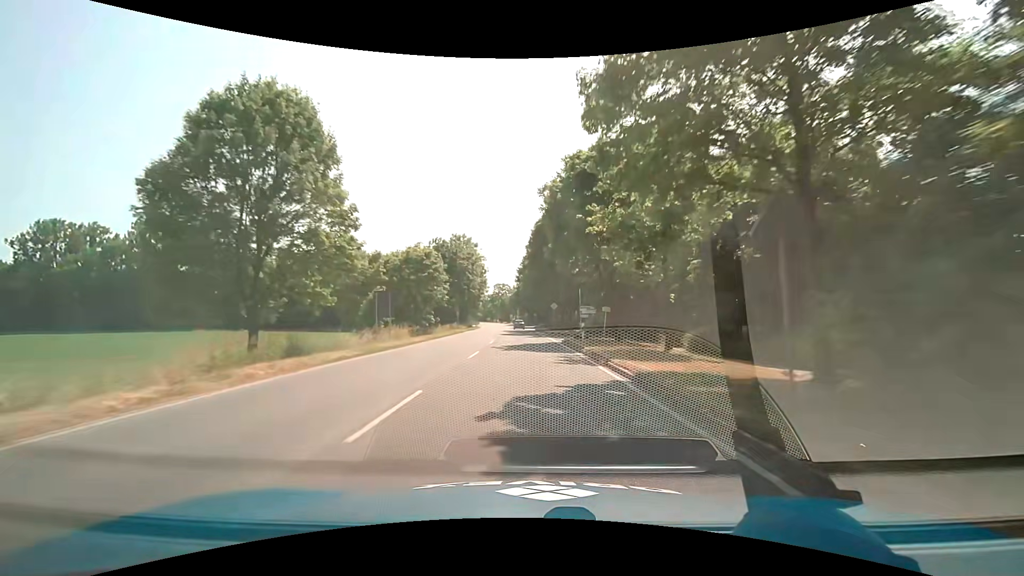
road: secondary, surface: asphalt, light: Day
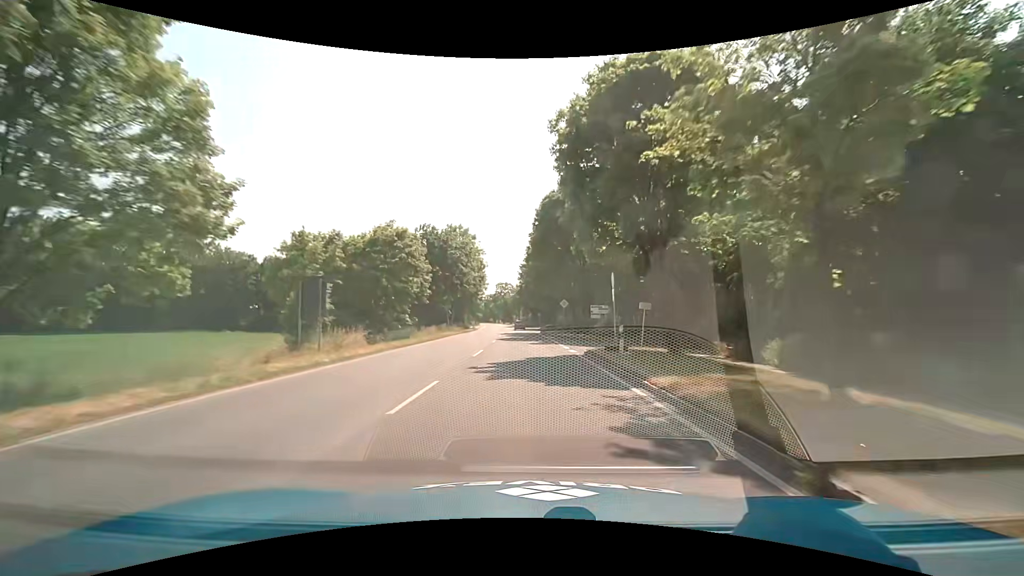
(0.0, +10.4) m; 0°
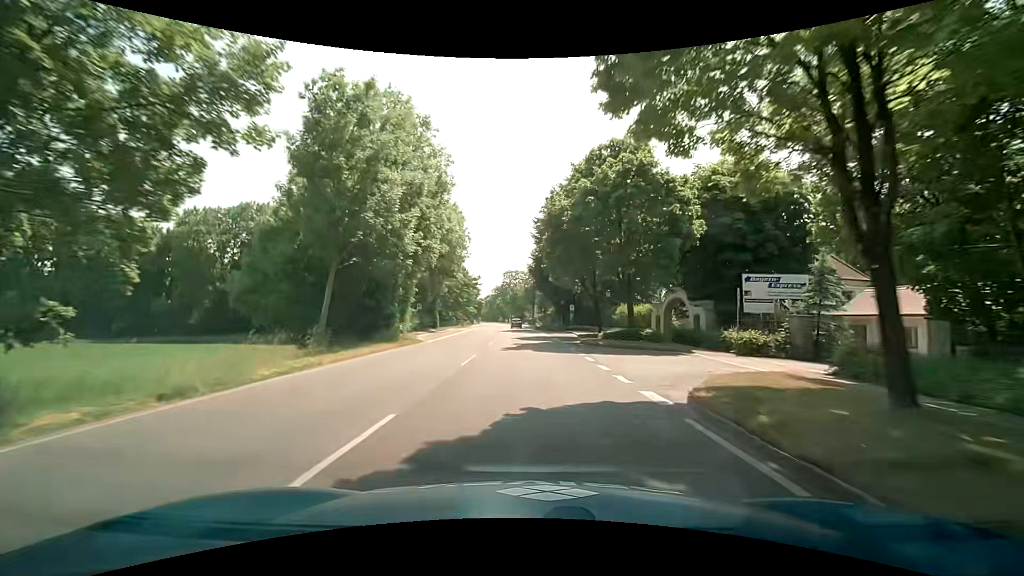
(-0.8, +52.0) m; -1°
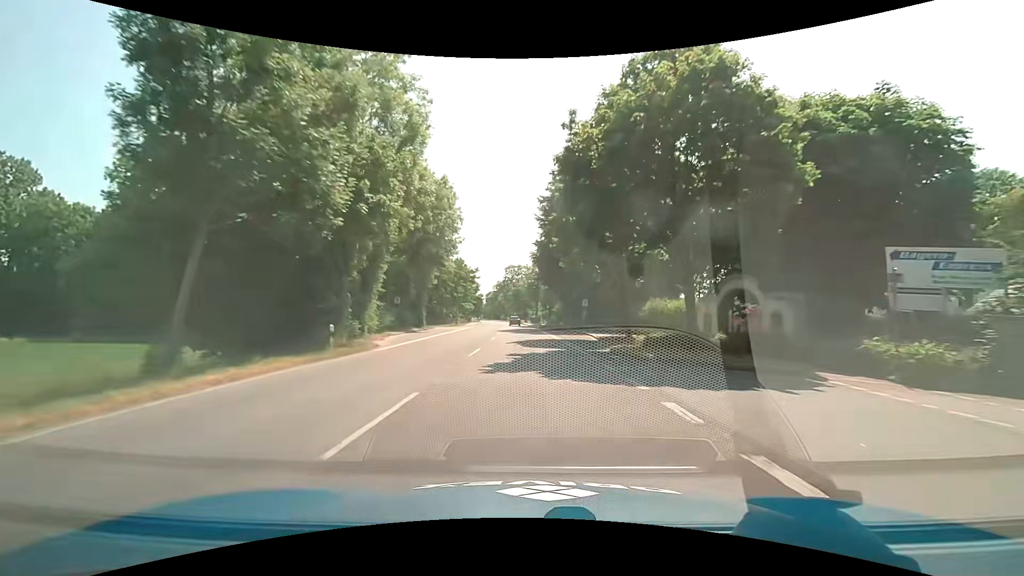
(-0.1, +10.4) m; -1°
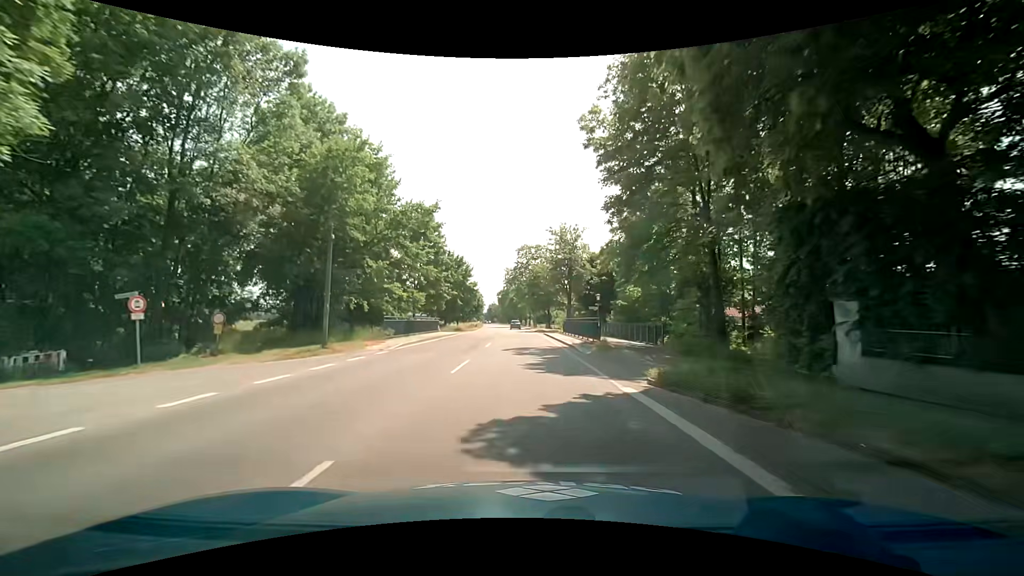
(-1.1, +52.1) m; -2°
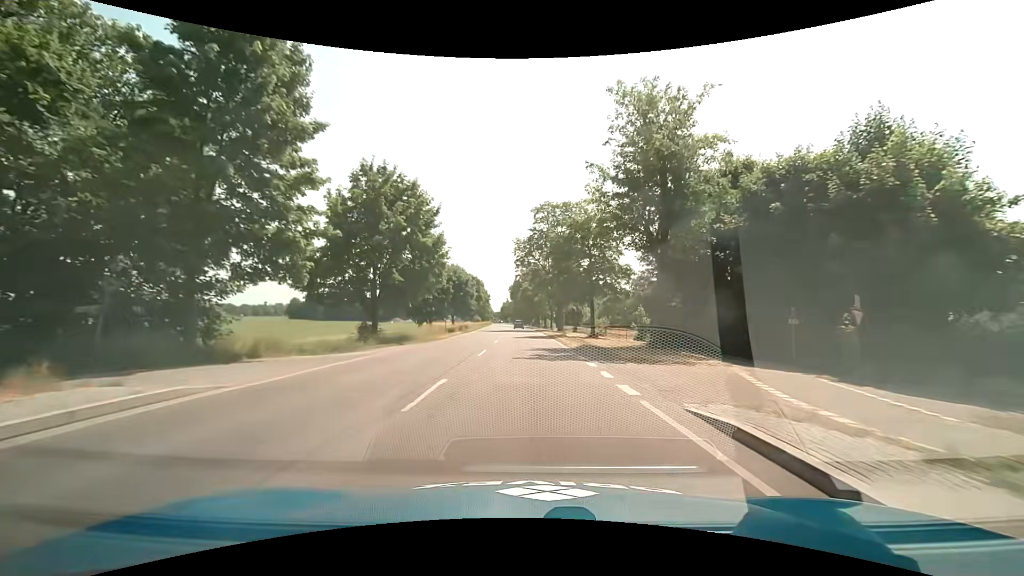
(-0.6, +41.7) m; -2°
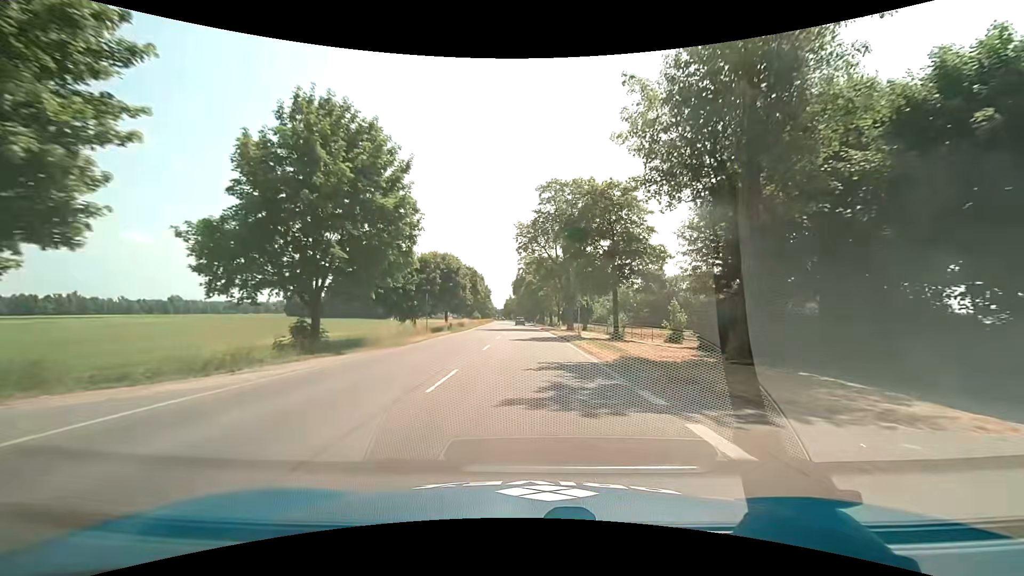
(-0.1, +10.4) m; 0°
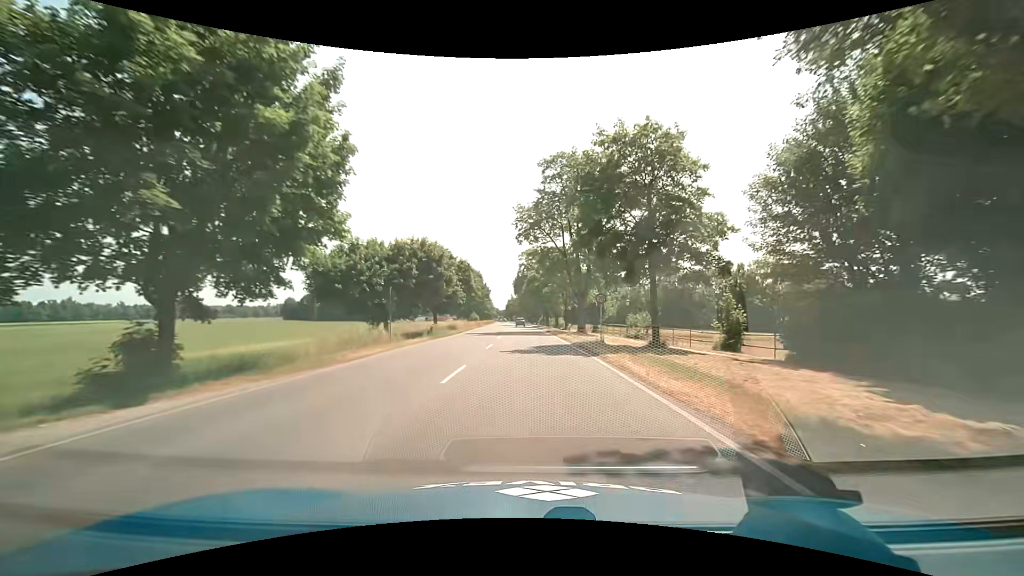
(-0.1, +10.5) m; -1°
(0, +10) (0, +20) (0, +30) (0, +40) (-1, +50) (-1, +60) (-1, +70) (-1, +80) (-2, +90) (-2, +100) m
